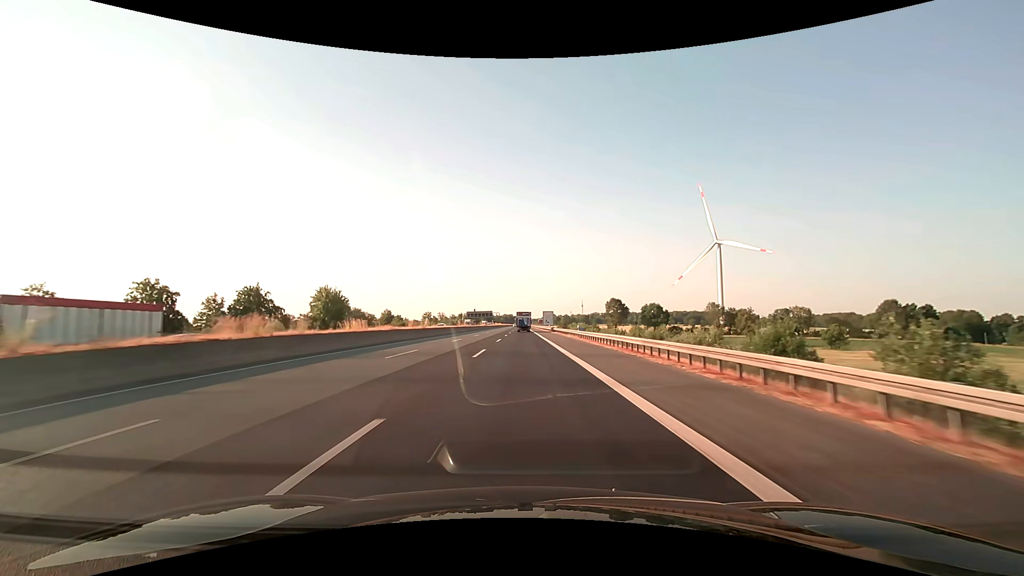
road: motorway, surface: asphalt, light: Day
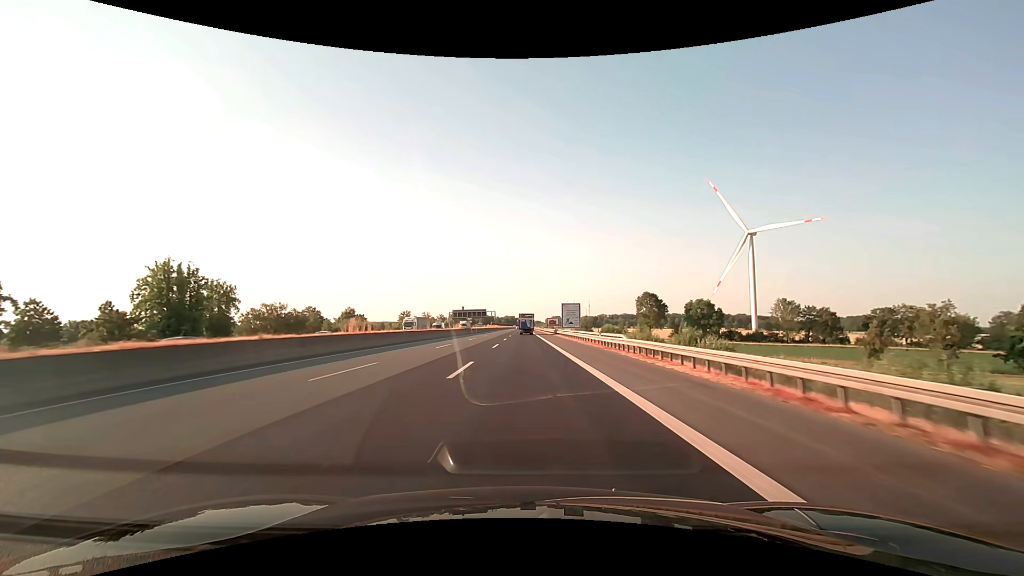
(-0.2, +63.2) m; 0°
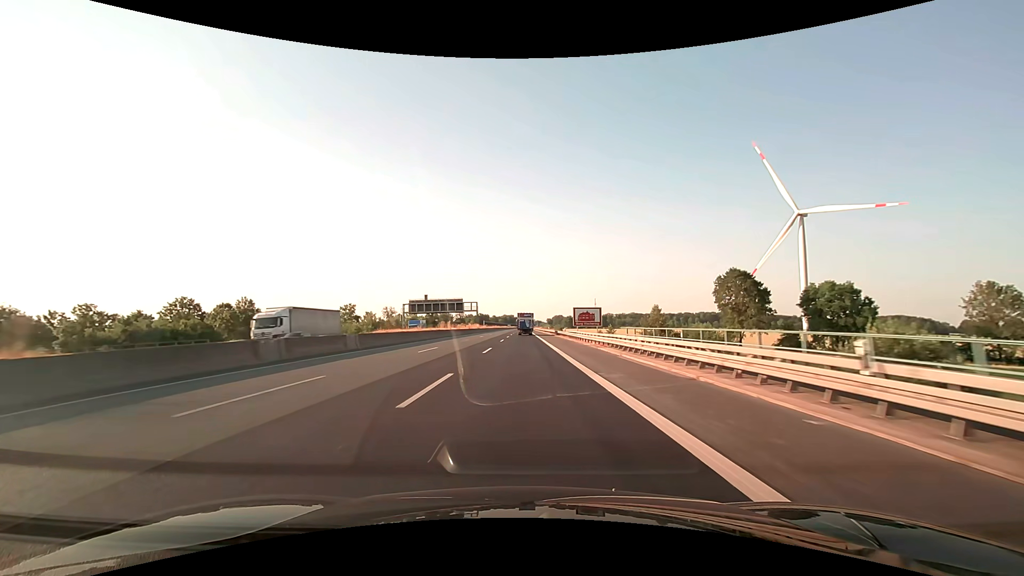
(+0.1, +79.0) m; 0°
(0, +10) (0, +20) (0, +30) (0, +40) (0, +50) (0, +60) (0, +70) (0, +80) (0, +90) (0, +100) m
